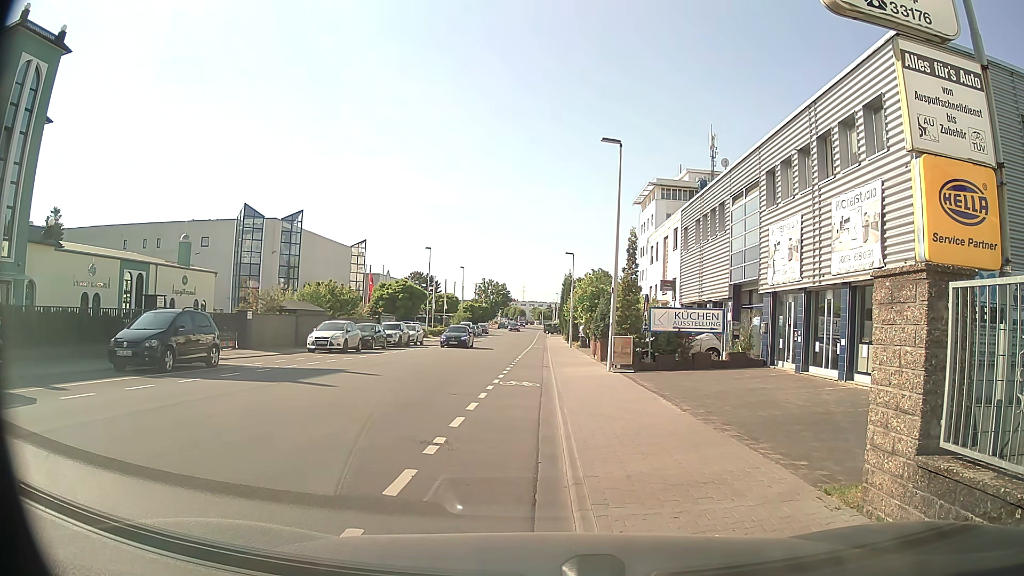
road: tertiary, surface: asphalt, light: Day
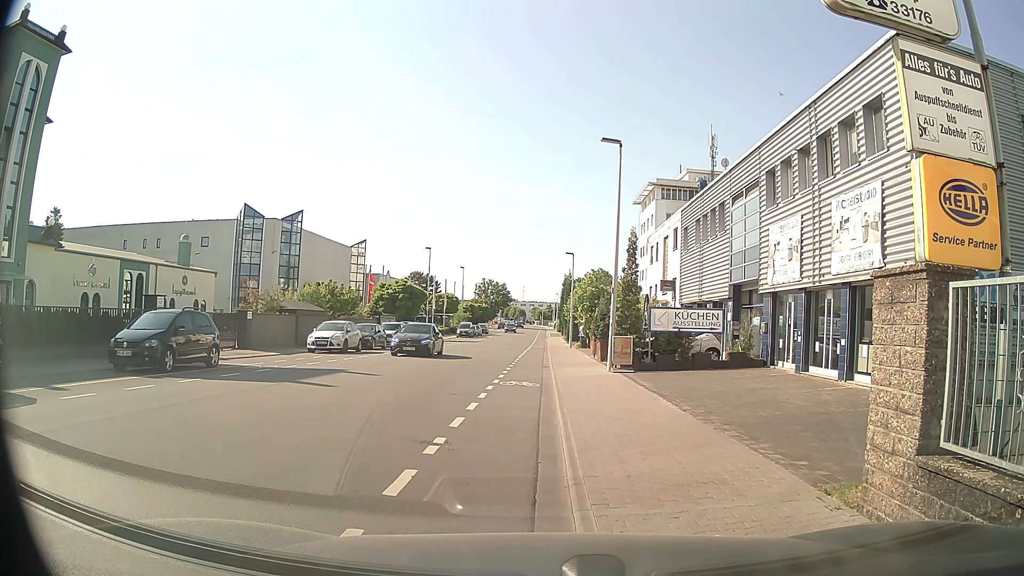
(0.0, 0.0) m; 0°
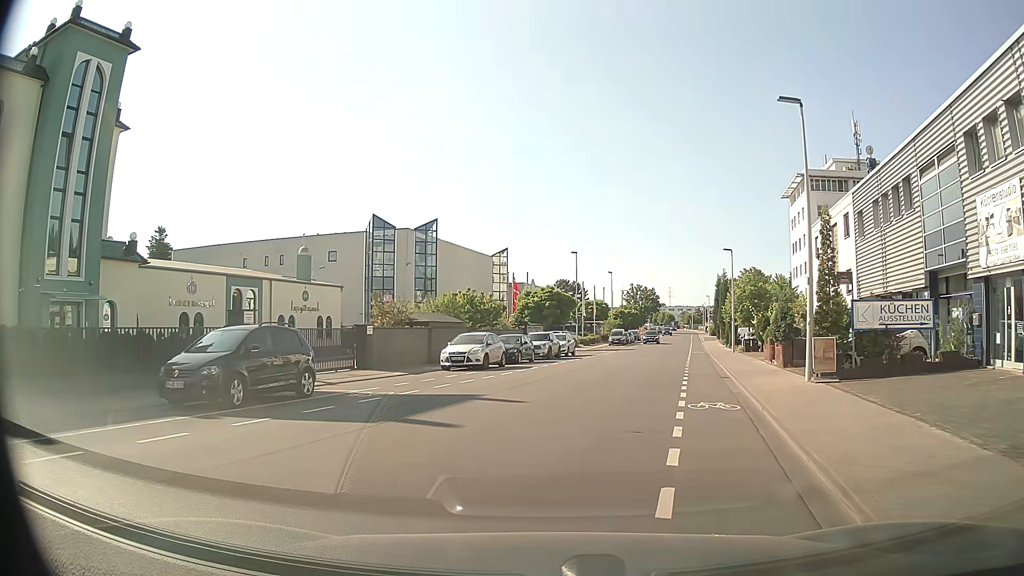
(-0.5, +4.7) m; -10°
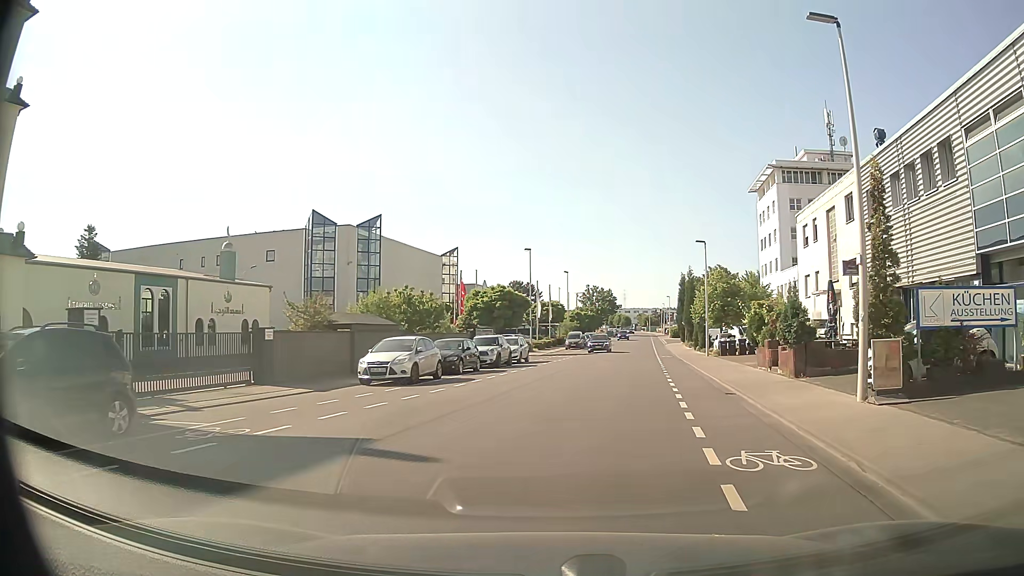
(0.0, +6.0) m; +2°
(+1, +10) (+2, +20) (+4, +30) (+5, +40) (+7, +50) (+8, +59) (+10, +69) (+11, +79) (+13, +89) (+14, +99) m
